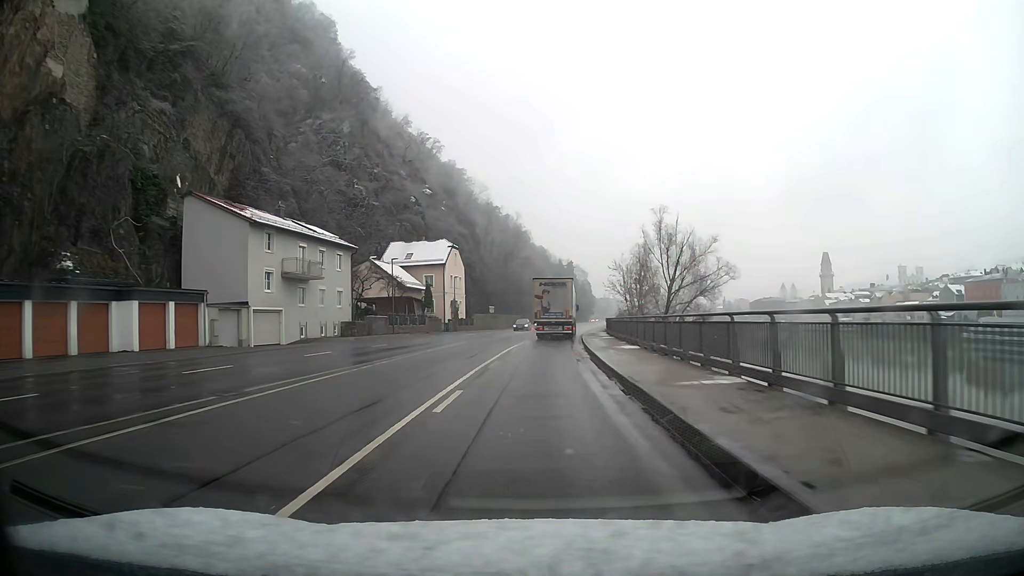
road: primary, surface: asphalt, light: Day
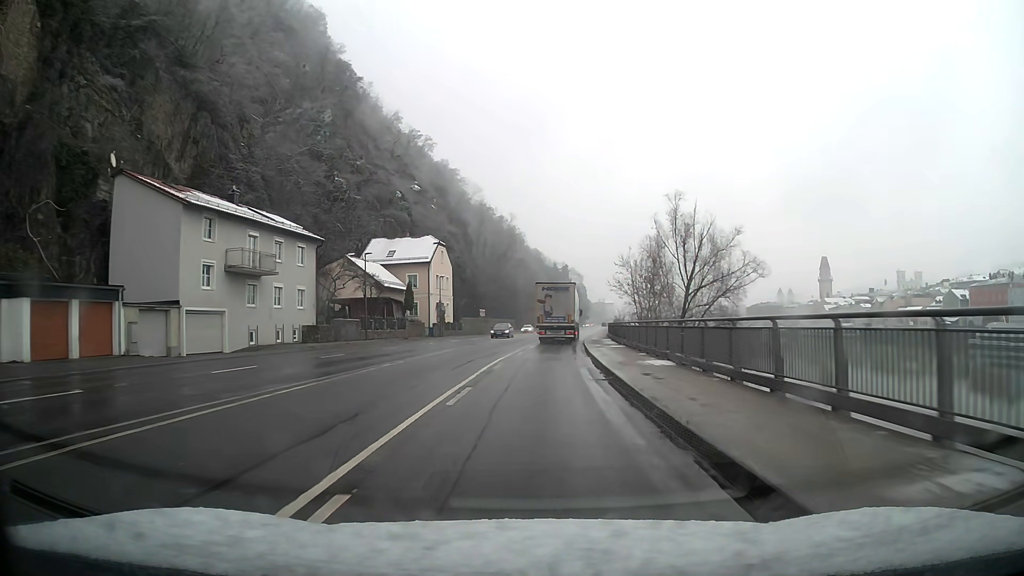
(0.0, +7.6) m; +1°
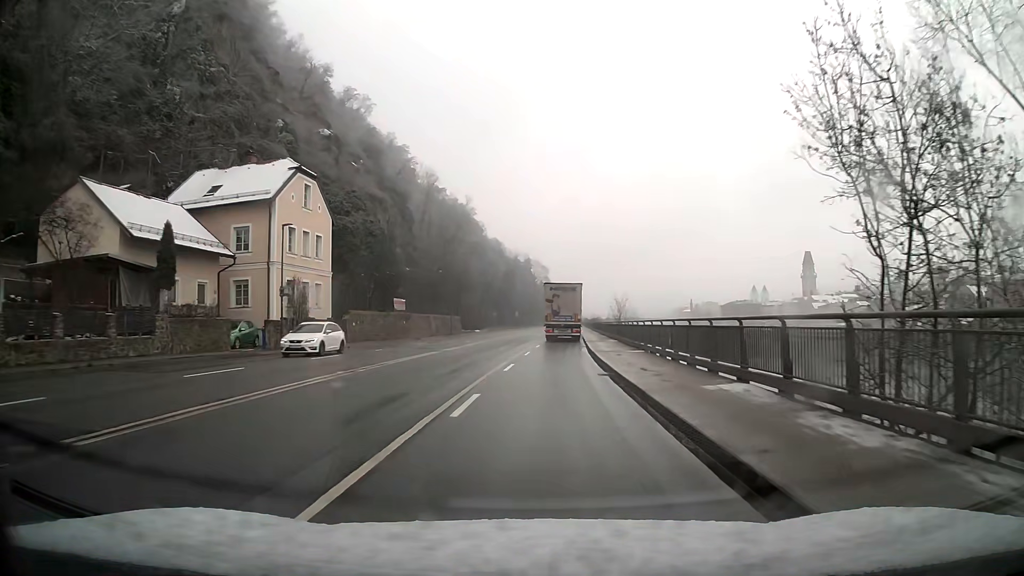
(+1.1, +37.8) m; +4°
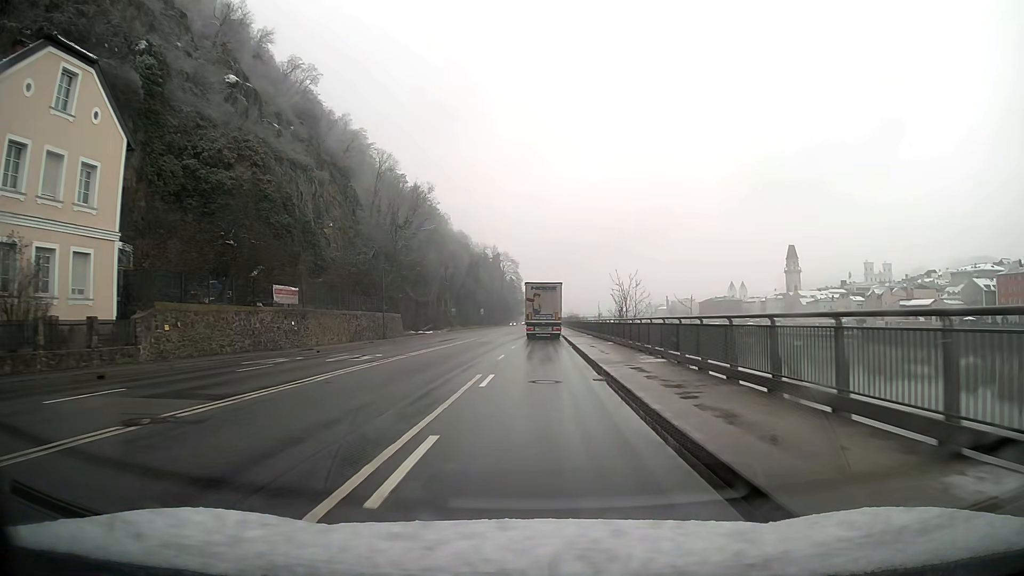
(+0.5, +22.7) m; +2°
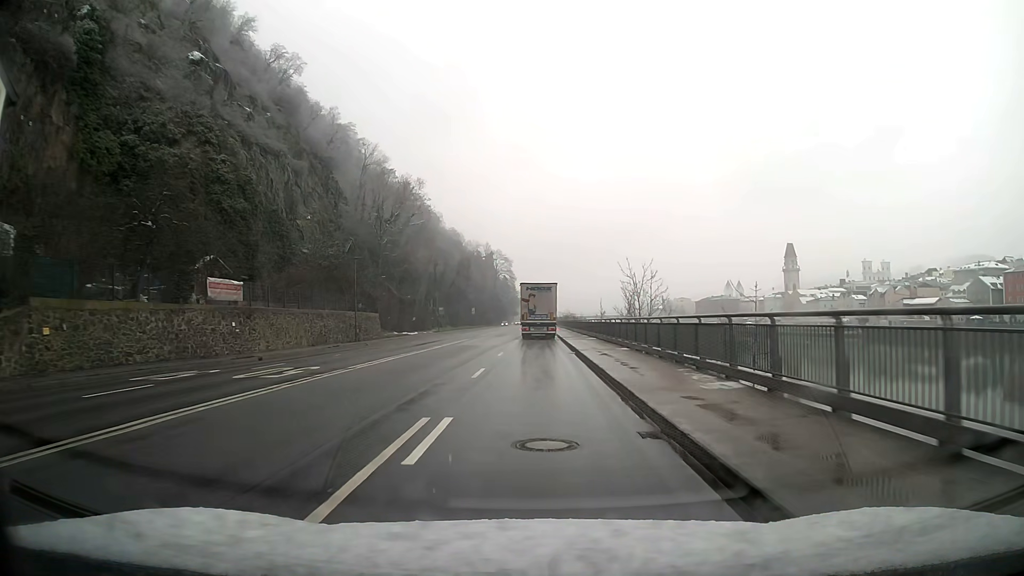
(0.0, +7.6) m; 0°
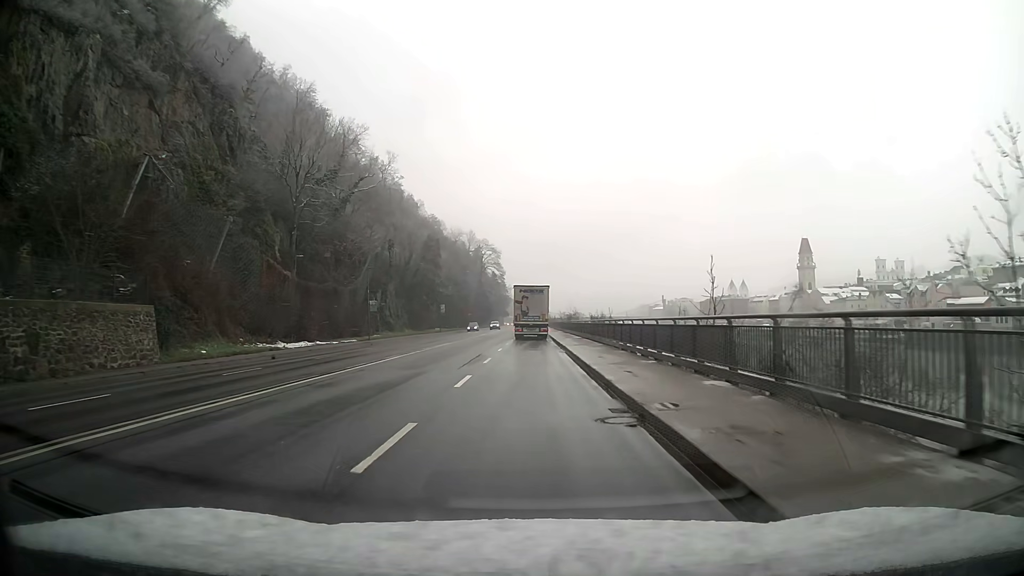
(+0.2, +37.8) m; 0°
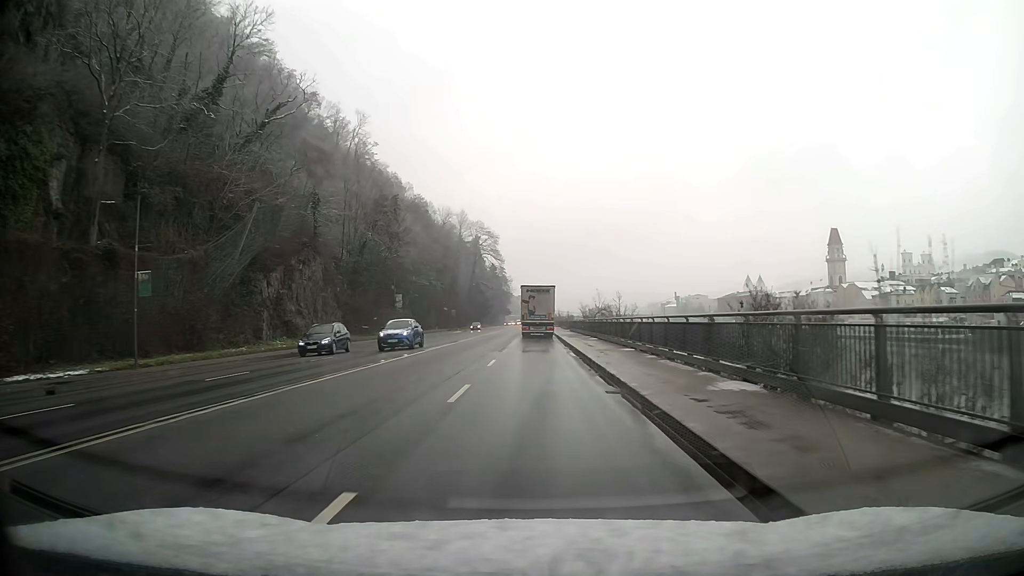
(-0.2, +37.9) m; 0°
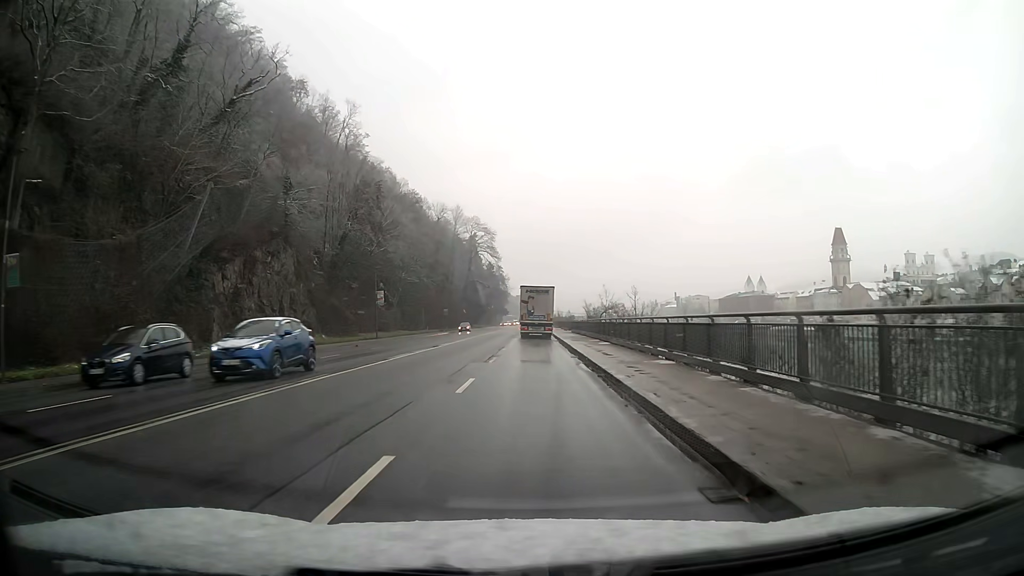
(0.0, +7.6) m; 0°
(0, +10) (0, +20) (0, +30) (0, +40) (0, +50) (0, +60) (0, +70) (0, +80) (0, +90) (0, +100) m
